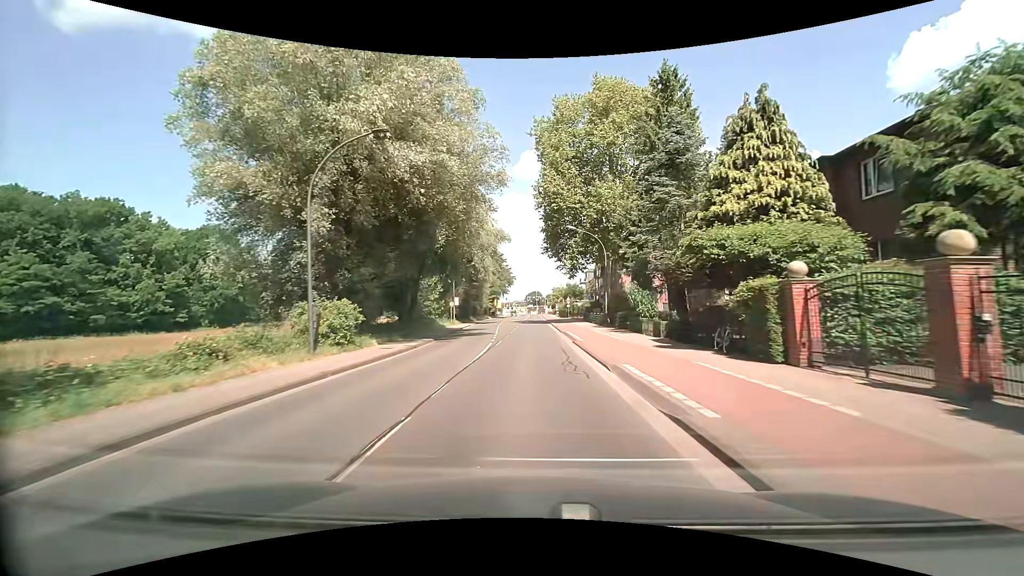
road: tertiary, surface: asphalt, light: Day
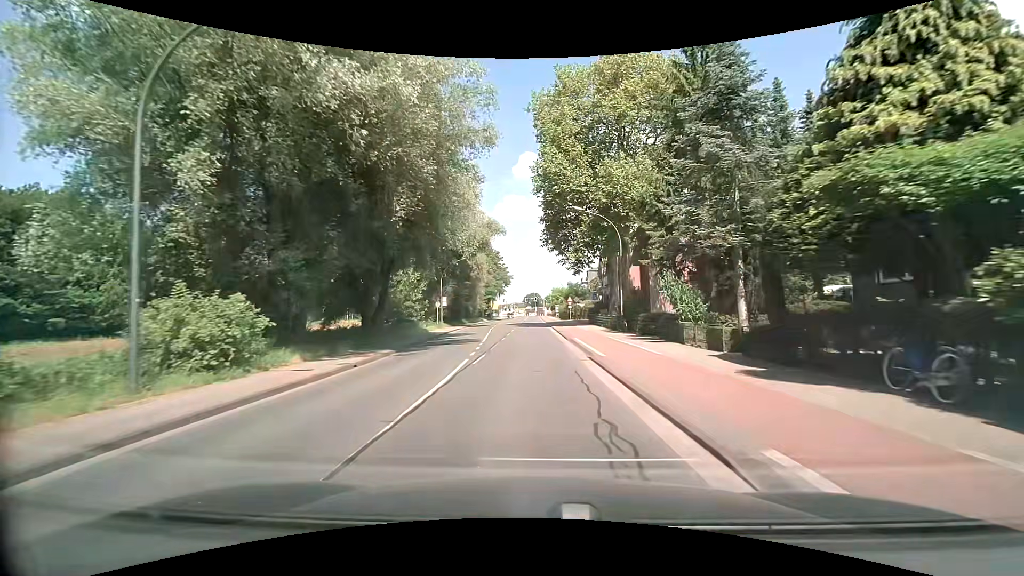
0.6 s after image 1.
(0.0, +7.6) m; 0°
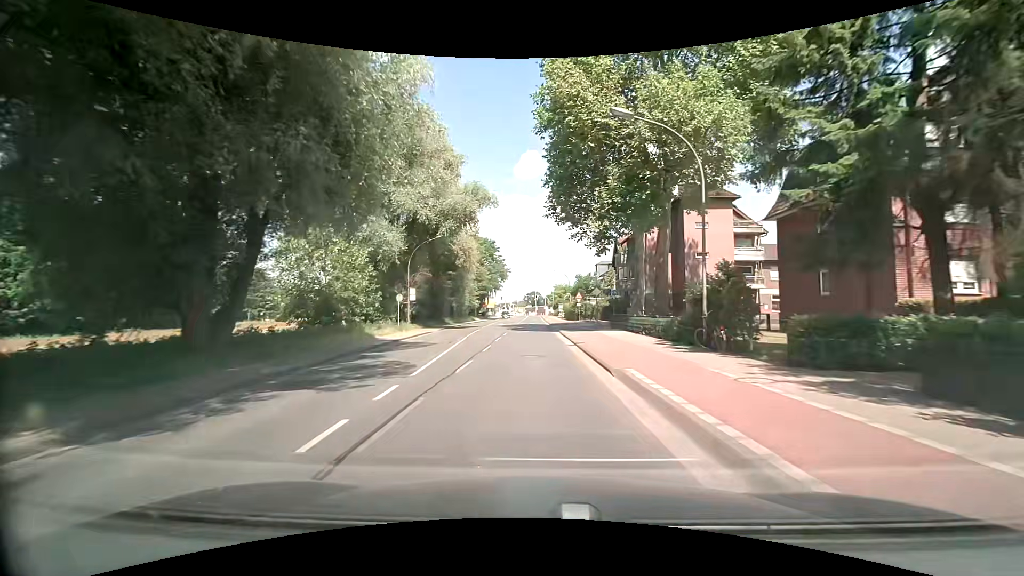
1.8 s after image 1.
(0.0, +15.2) m; 0°
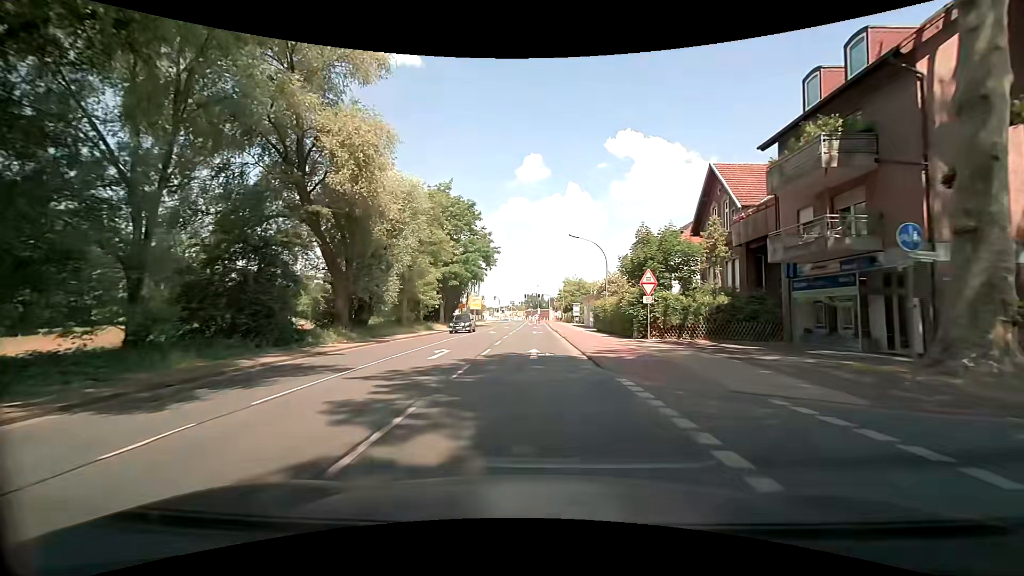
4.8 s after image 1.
(-0.2, +37.9) m; 0°
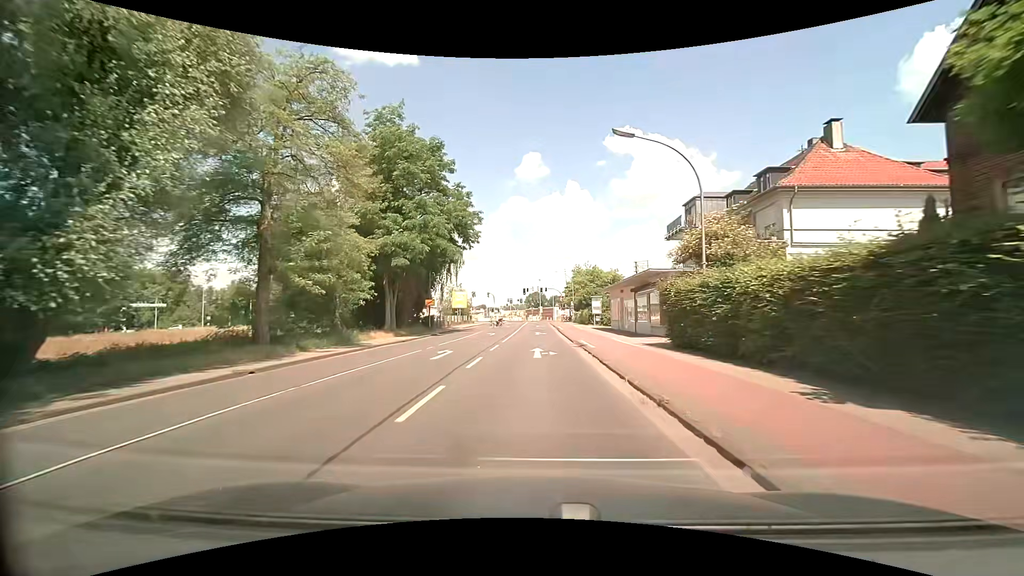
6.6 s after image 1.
(-0.1, +22.8) m; -2°
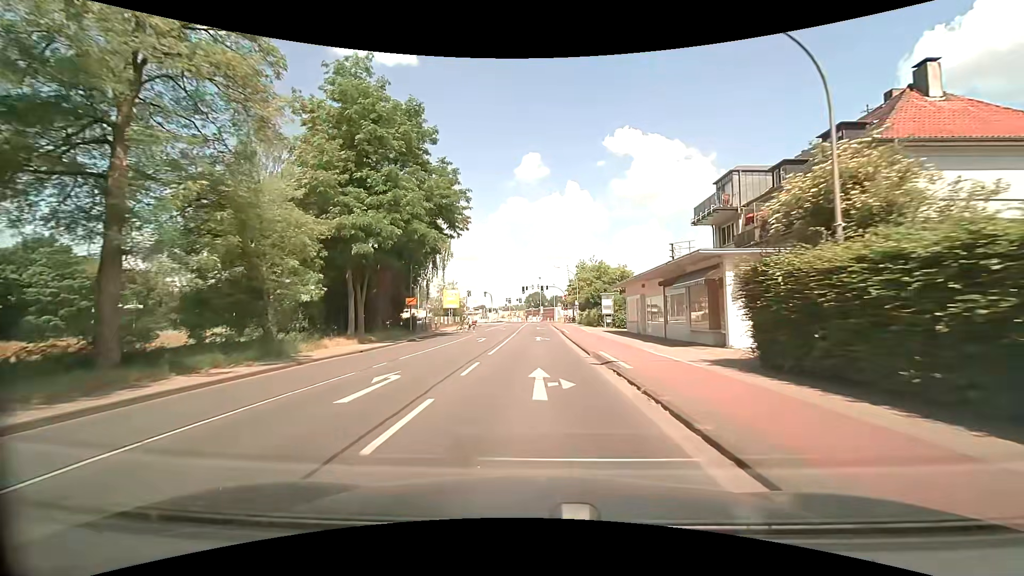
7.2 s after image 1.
(+0.2, +7.6) m; +1°
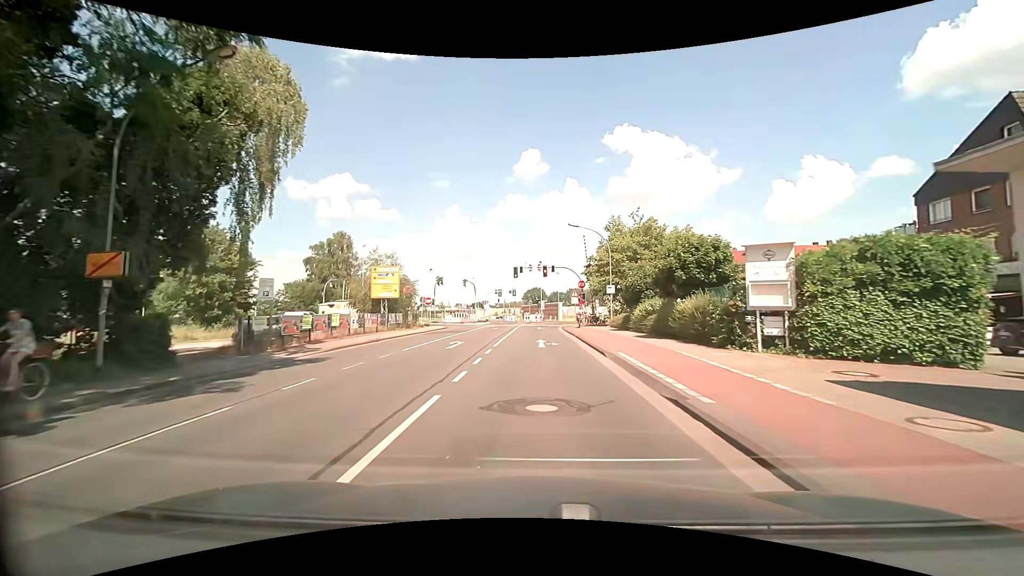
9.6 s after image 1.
(-0.1, +30.1) m; 0°
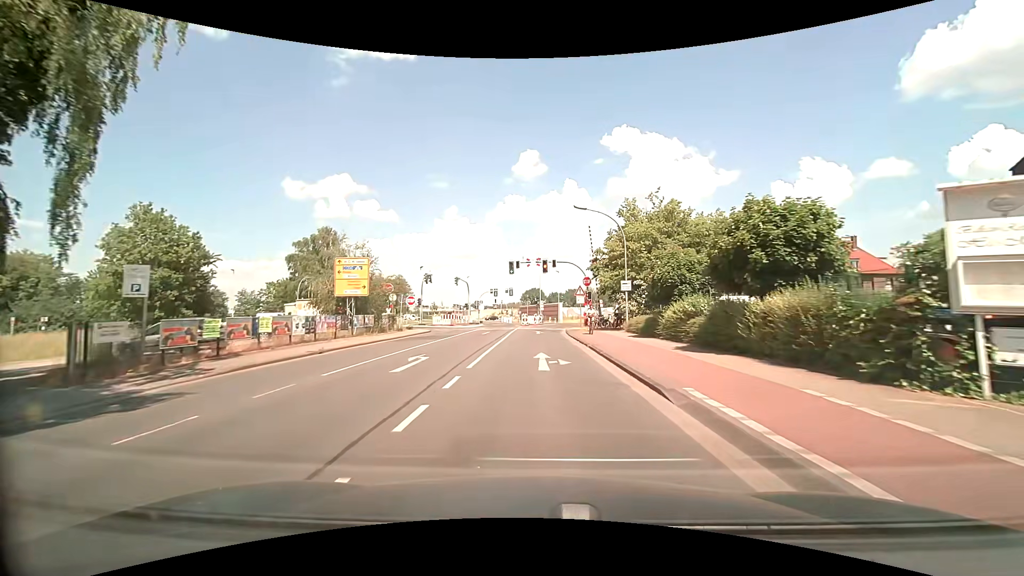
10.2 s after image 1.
(0.0, +6.7) m; 0°
